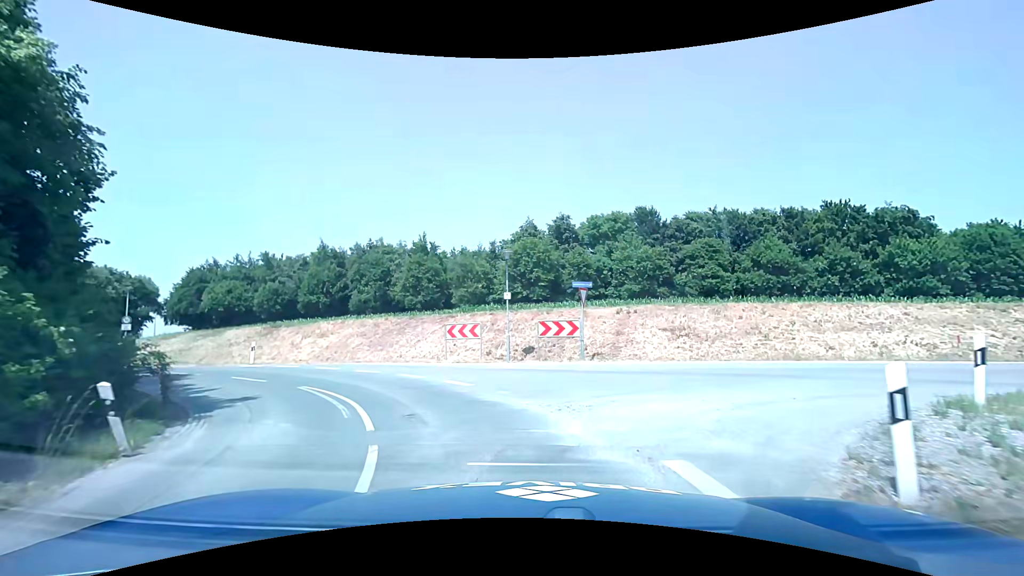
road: unclassified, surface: asphalt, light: Day
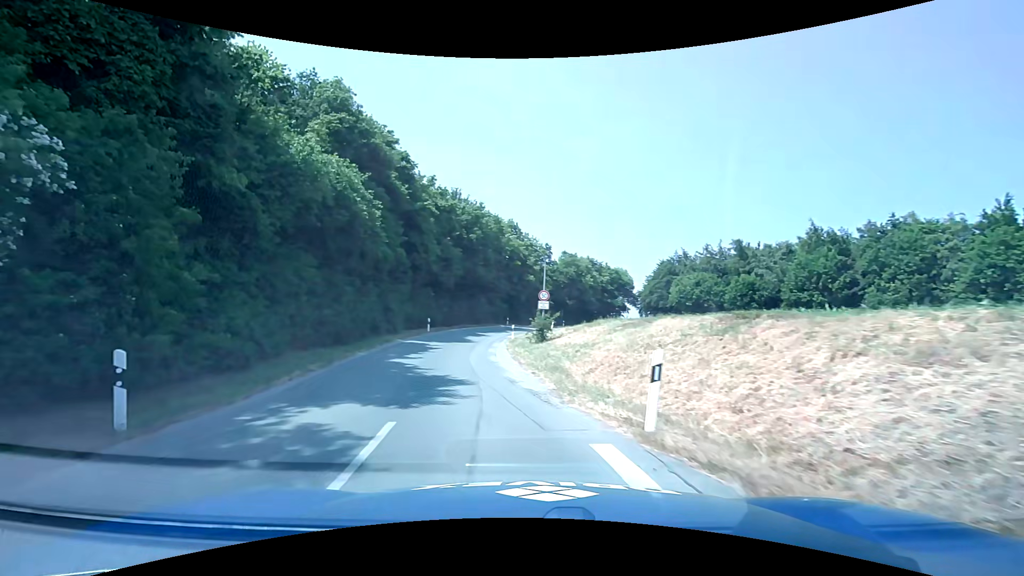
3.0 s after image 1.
(-8.0, +20.0) m; -49°
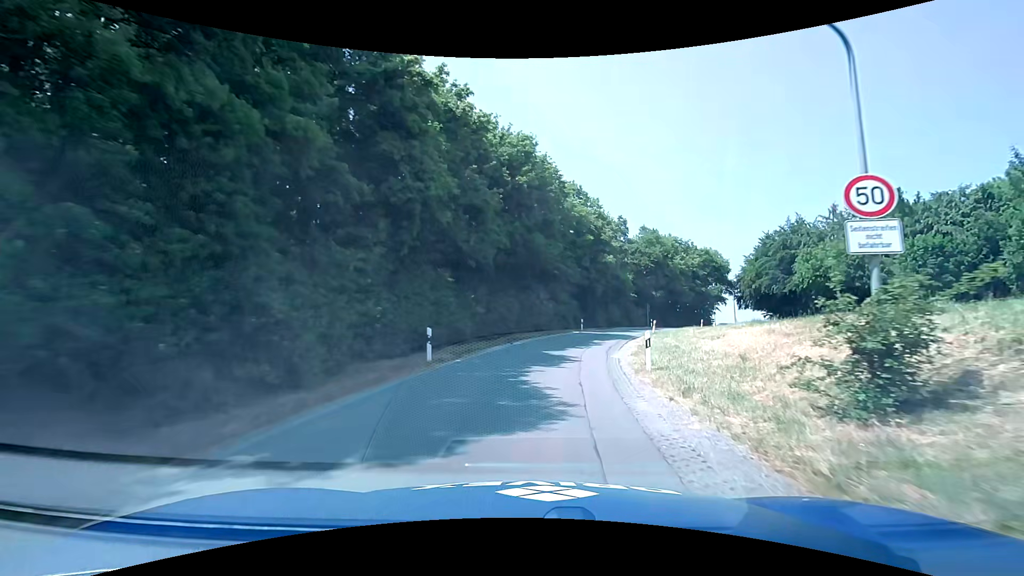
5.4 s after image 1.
(-3.1, +22.4) m; -7°
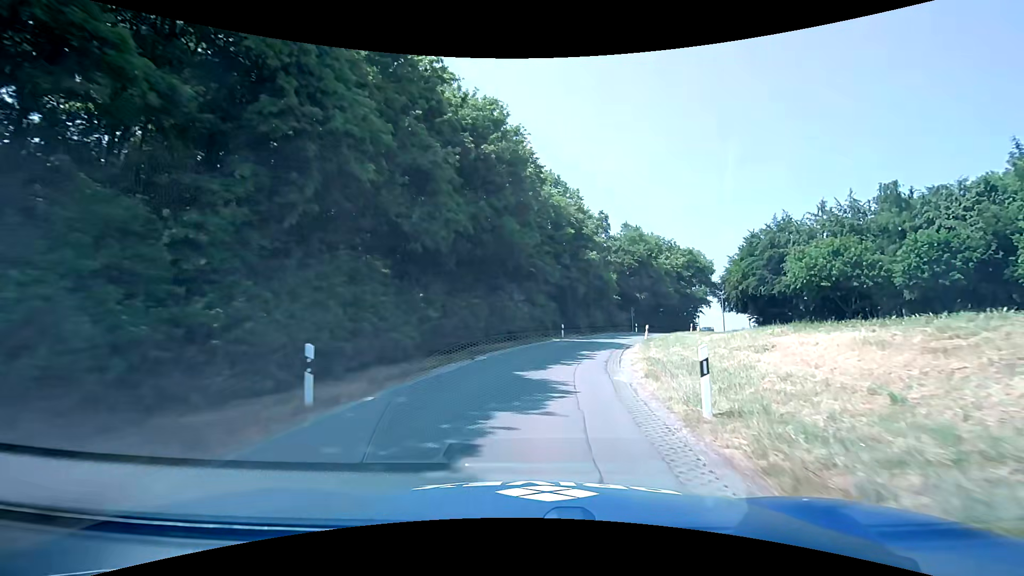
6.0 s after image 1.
(+0.2, +6.4) m; +3°
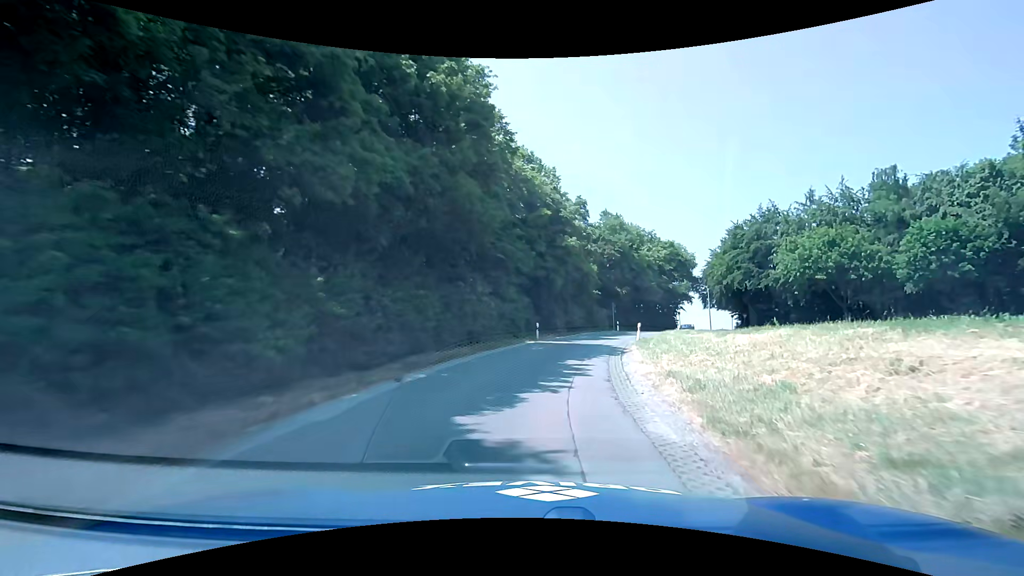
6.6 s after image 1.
(+0.2, +6.6) m; +3°
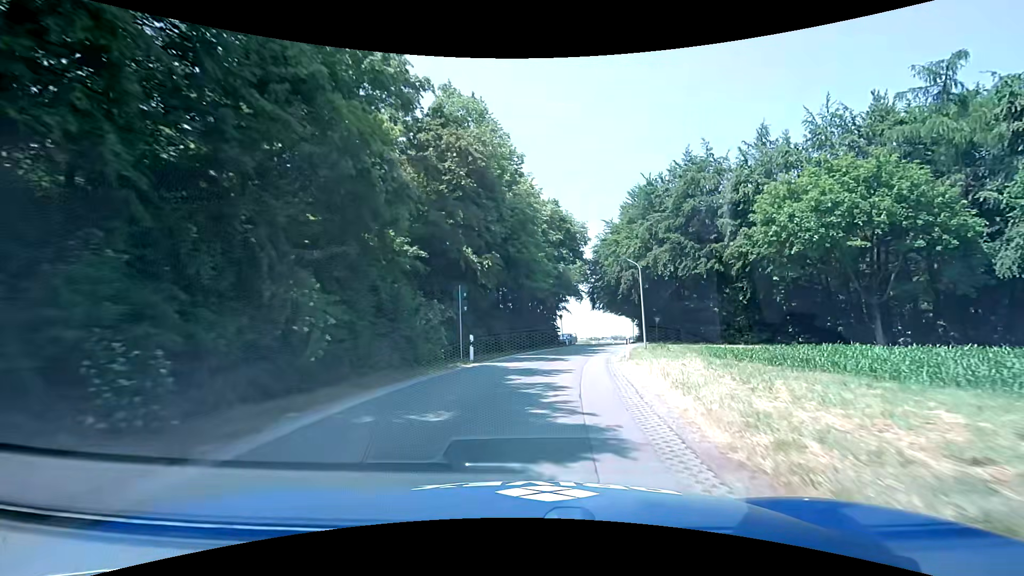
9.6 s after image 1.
(+4.9, +33.0) m; +18°
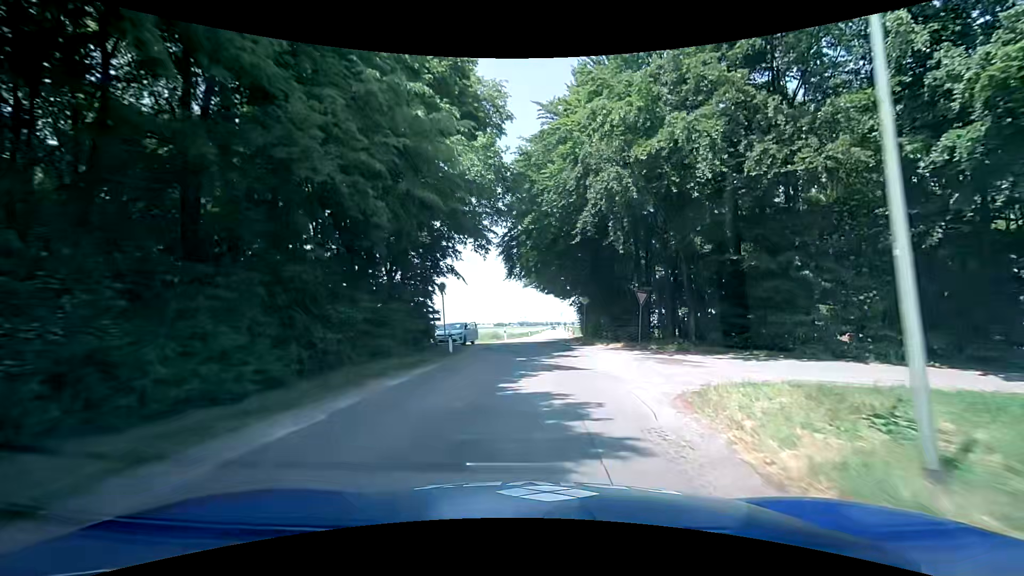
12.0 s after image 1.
(+2.5, +27.4) m; +10°
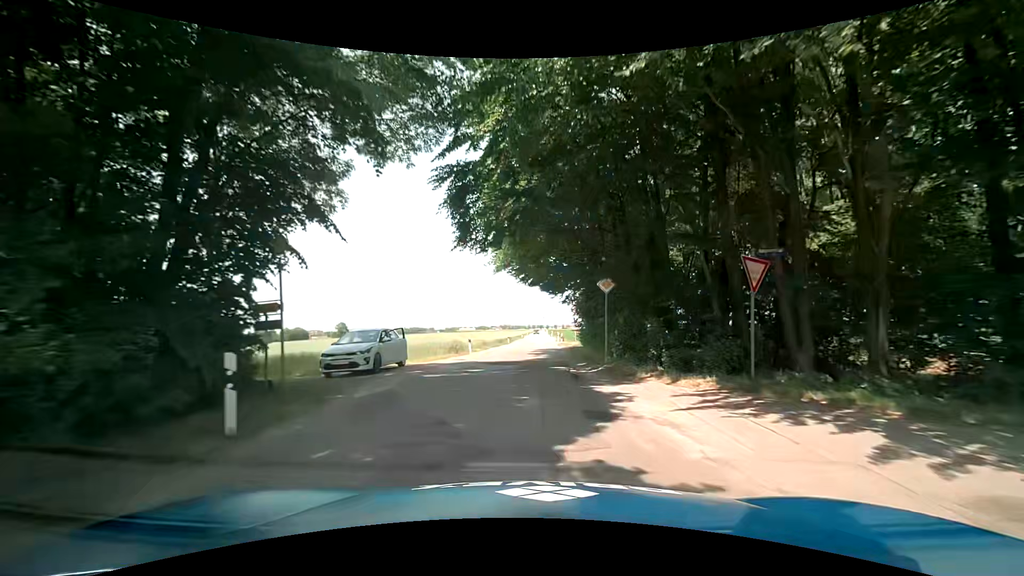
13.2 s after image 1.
(+0.4, +13.8) m; +2°
